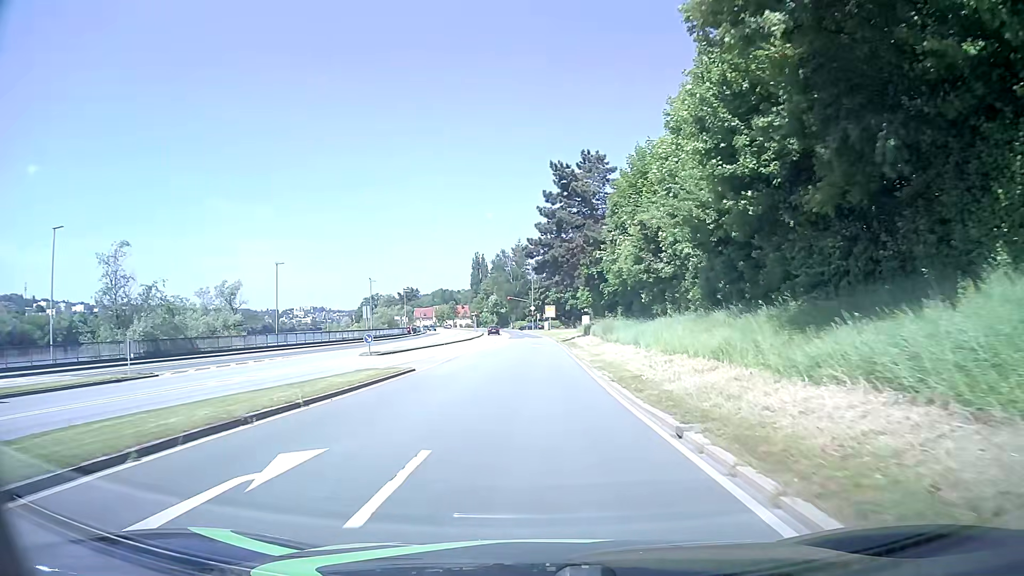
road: primary_link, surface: asphalt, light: Day
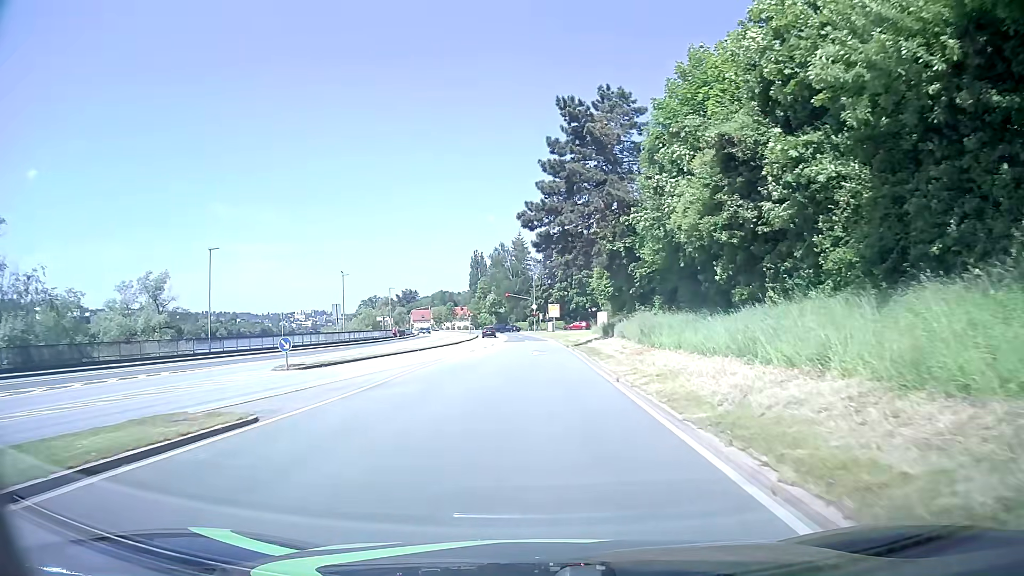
(0.0, +14.1) m; 0°
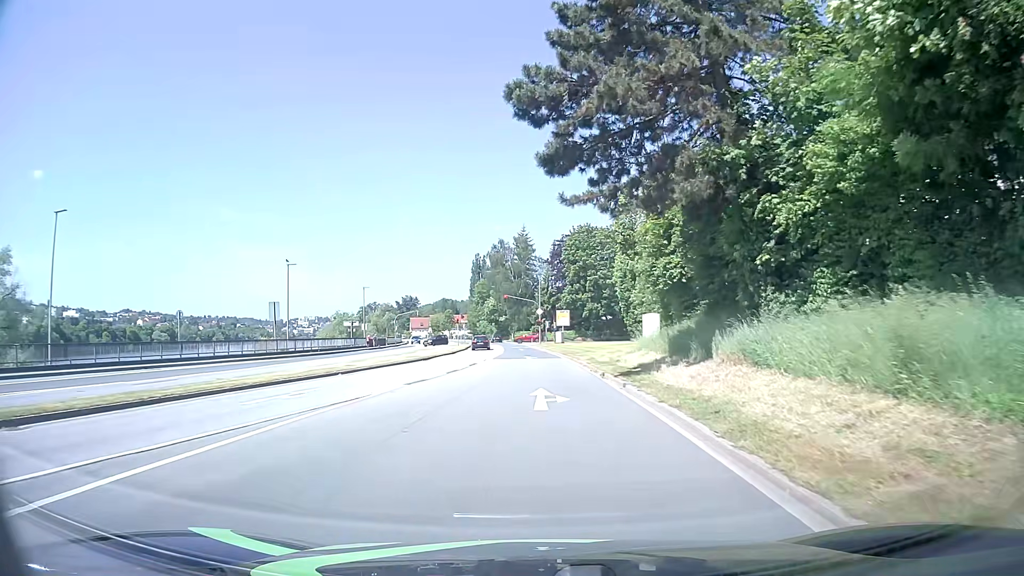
(0.0, +19.3) m; 0°
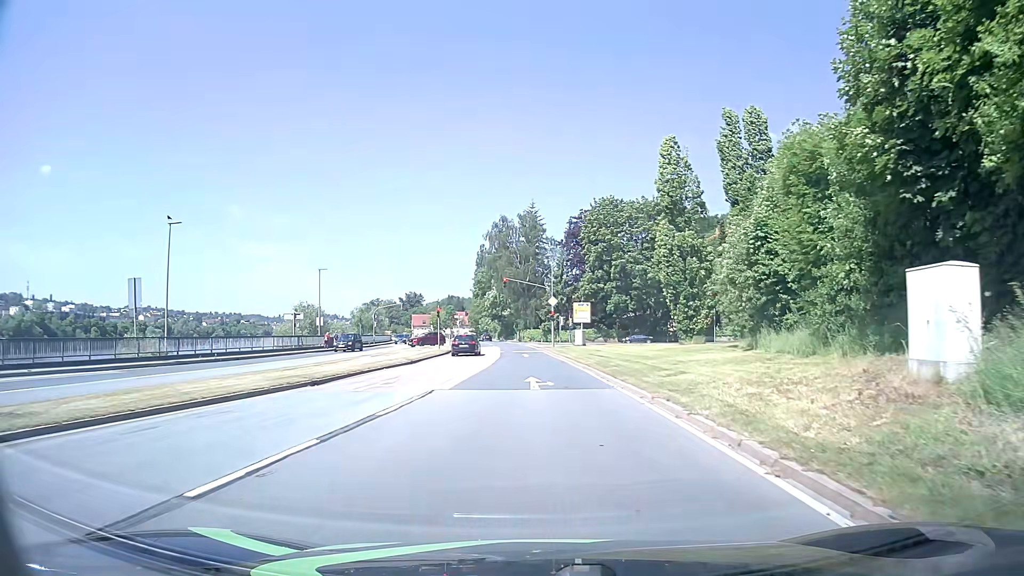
(-0.2, +21.9) m; -1°
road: primary
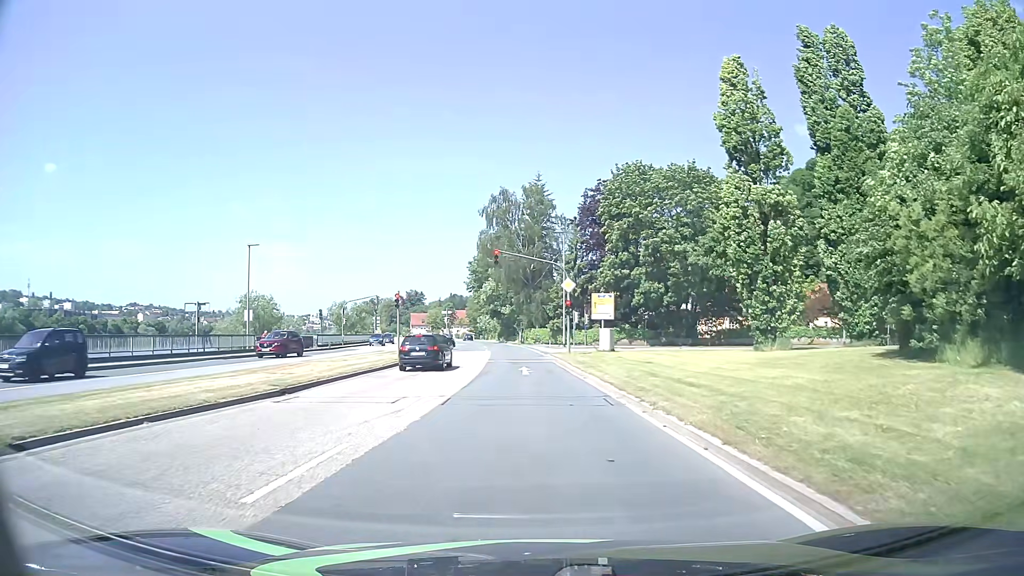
(-0.1, +18.3) m; -1°
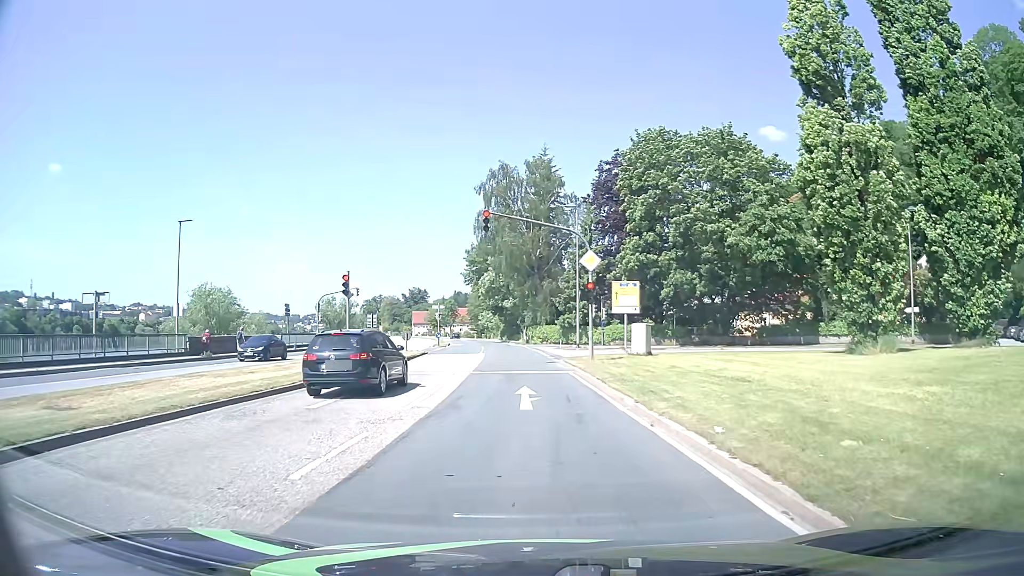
(-0.1, +11.1) m; -1°
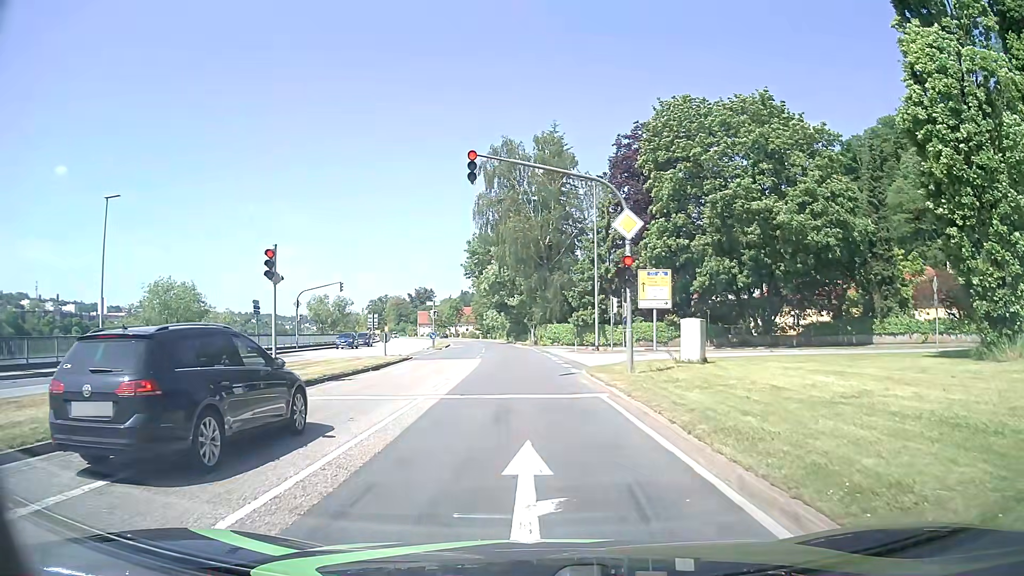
(-0.1, +8.4) m; 0°
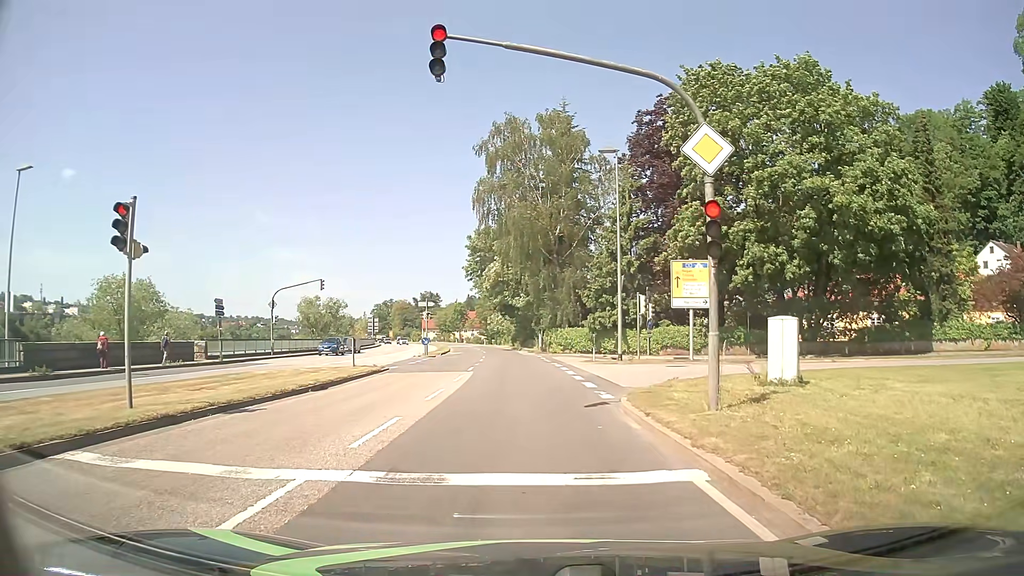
(-0.1, +7.3) m; -1°
(0, +10) (0, +20) (-1, +30) (-1, +40) (-2, +50) (-3, +60) (-4, +70) (-5, +80) (-6, +90) (-8, +100) m
